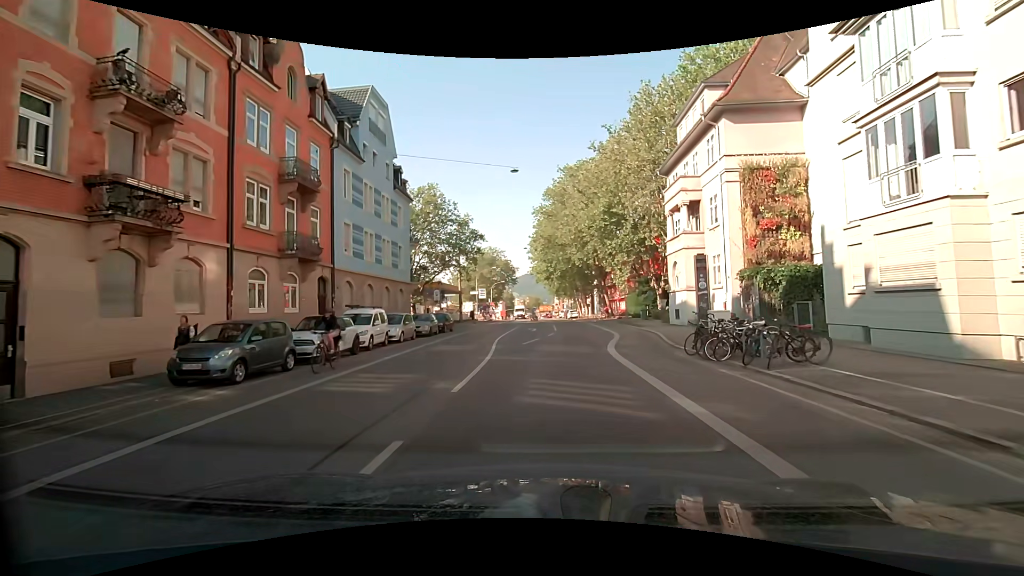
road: secondary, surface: asphalt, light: Day
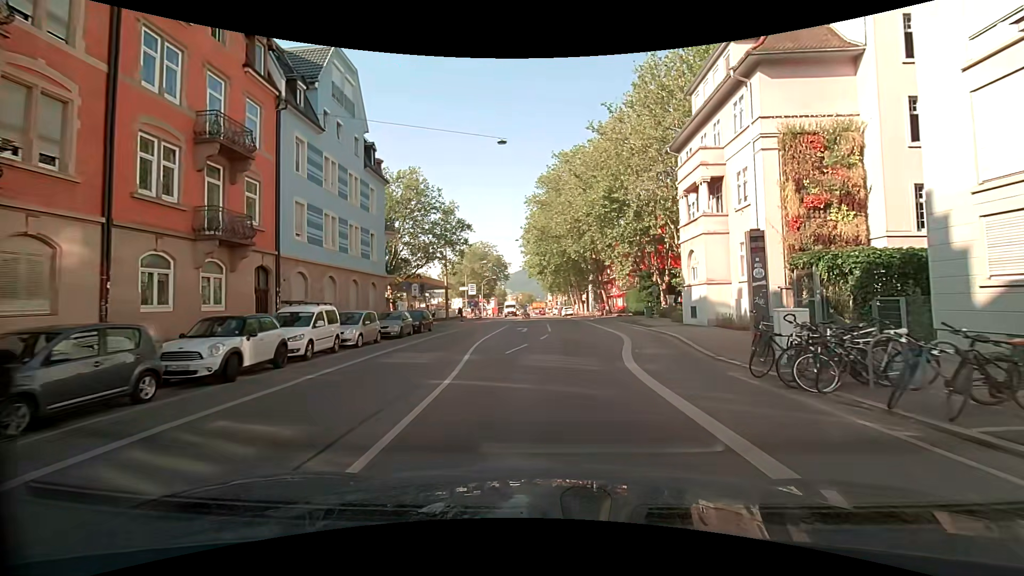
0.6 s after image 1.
(+0.1, +5.0) m; +2°
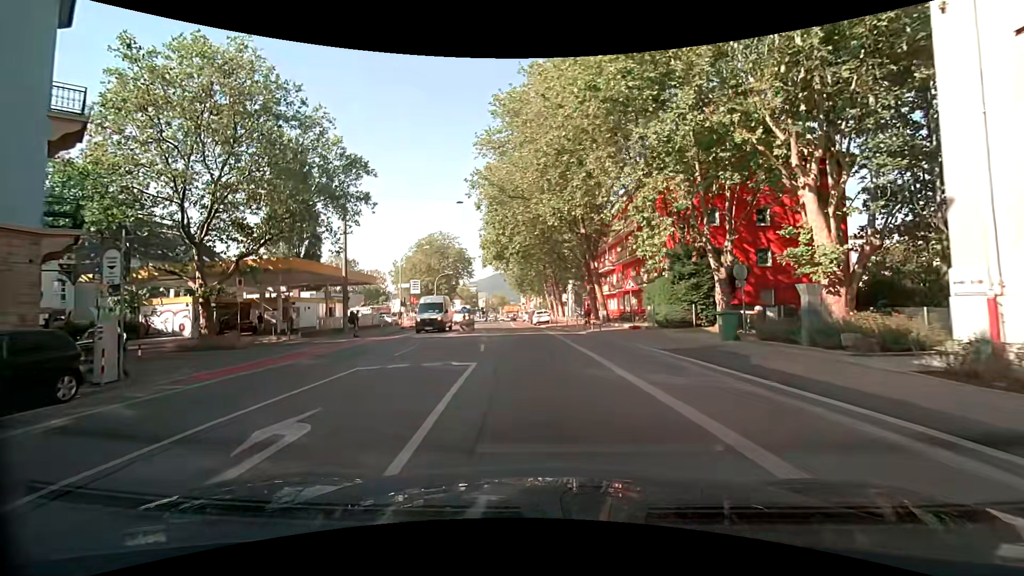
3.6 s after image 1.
(+1.1, +24.1) m; +2°
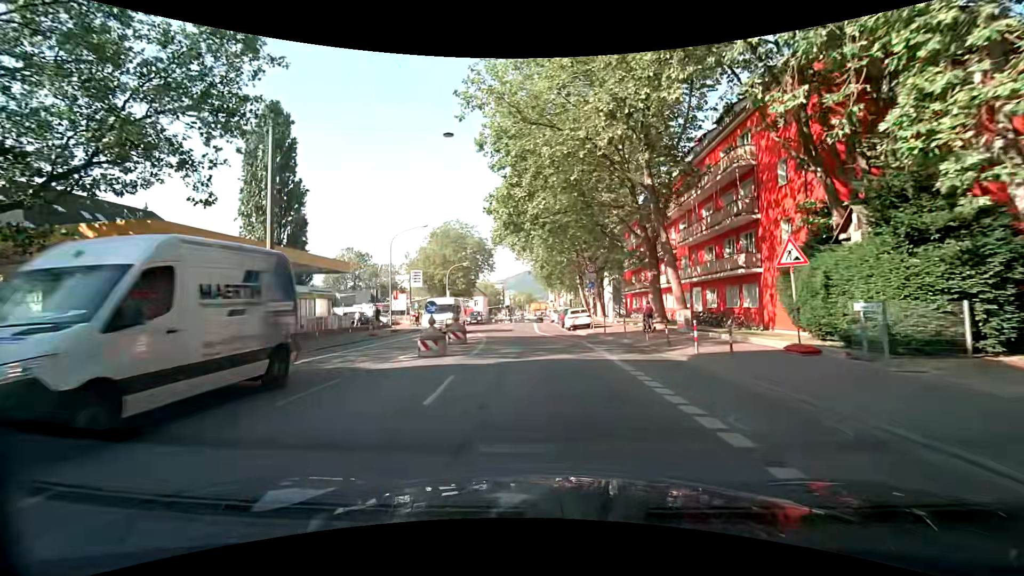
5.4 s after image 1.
(-0.4, +15.1) m; -3°
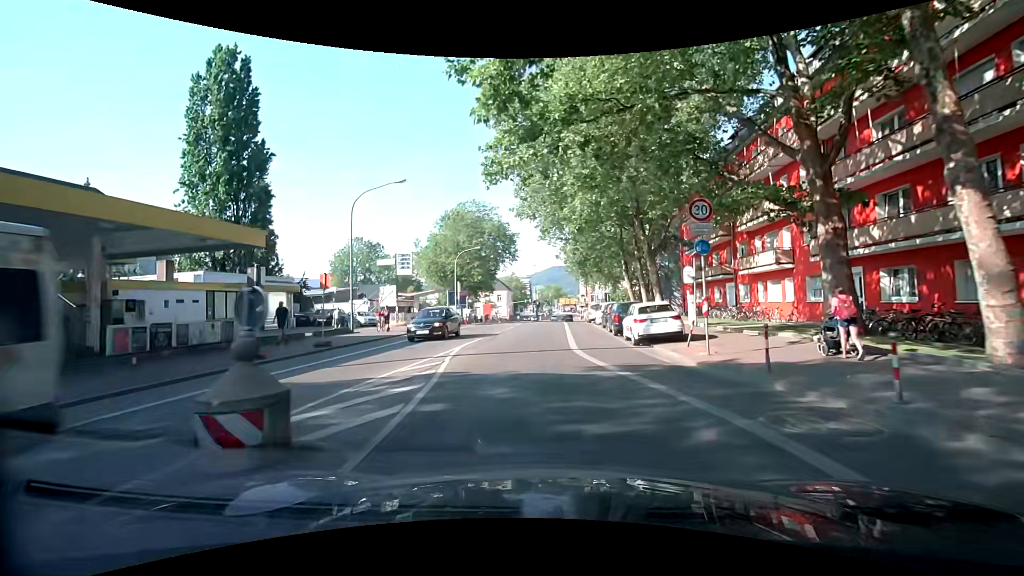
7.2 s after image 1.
(-0.4, +15.9) m; -2°
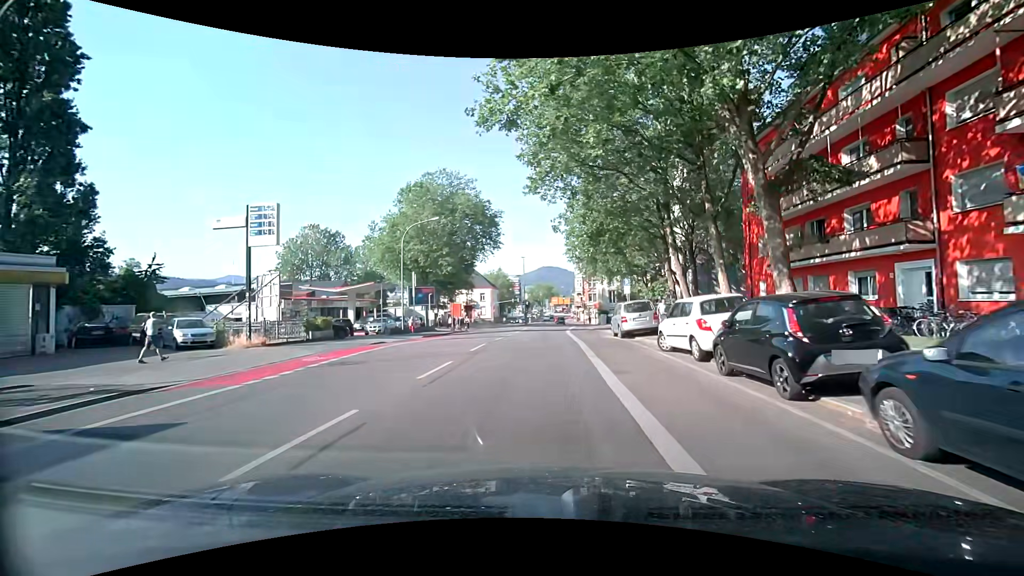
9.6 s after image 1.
(-0.6, +20.9) m; +1°
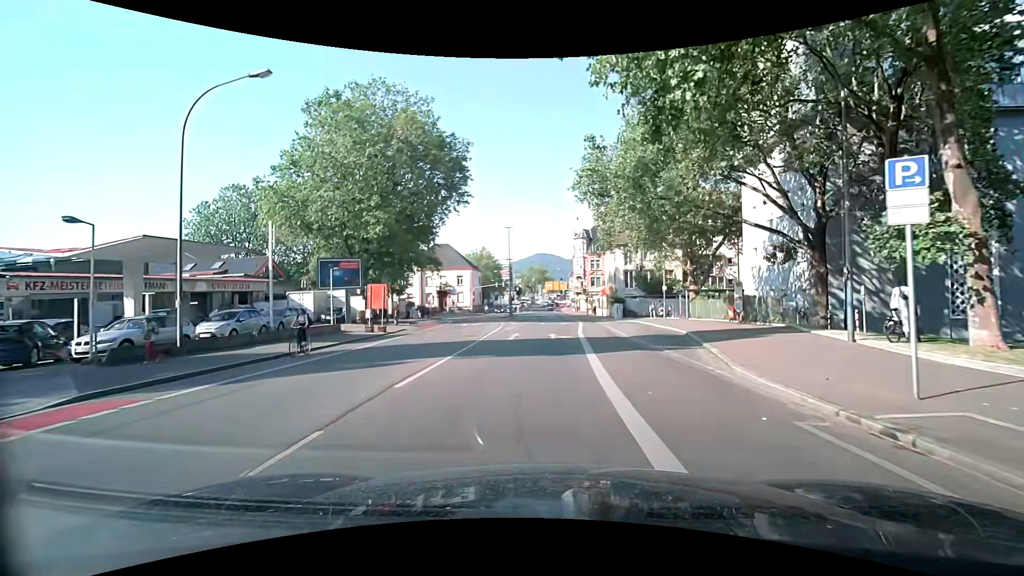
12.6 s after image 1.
(0.0, +25.1) m; 0°
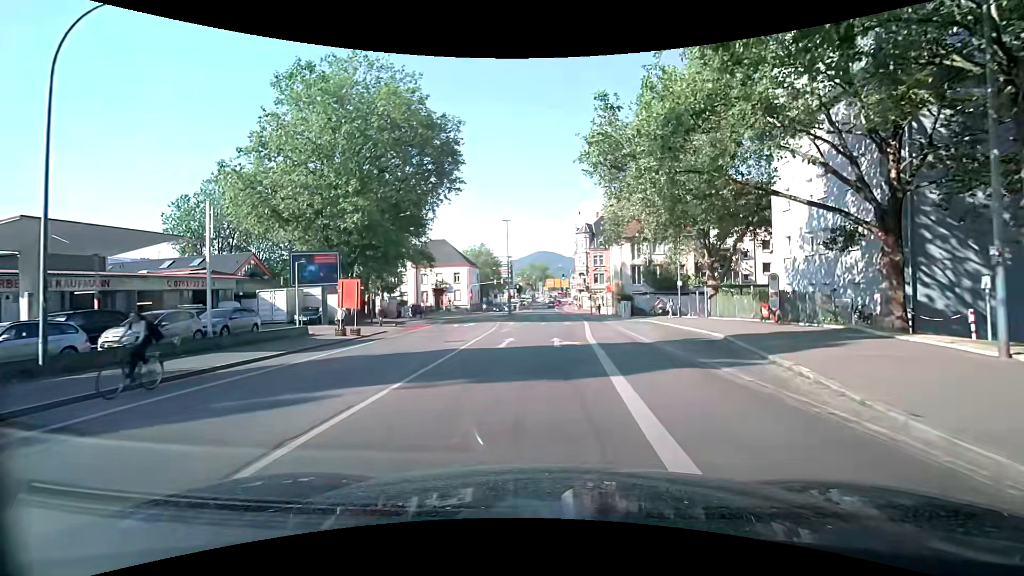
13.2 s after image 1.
(0.0, +4.8) m; -1°
